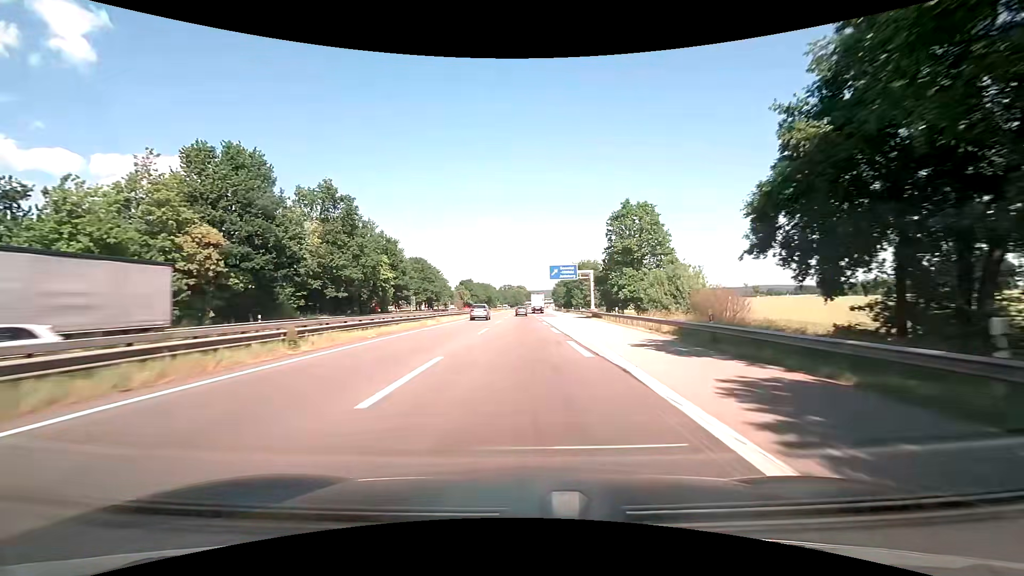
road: motorway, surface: asphalt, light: Day
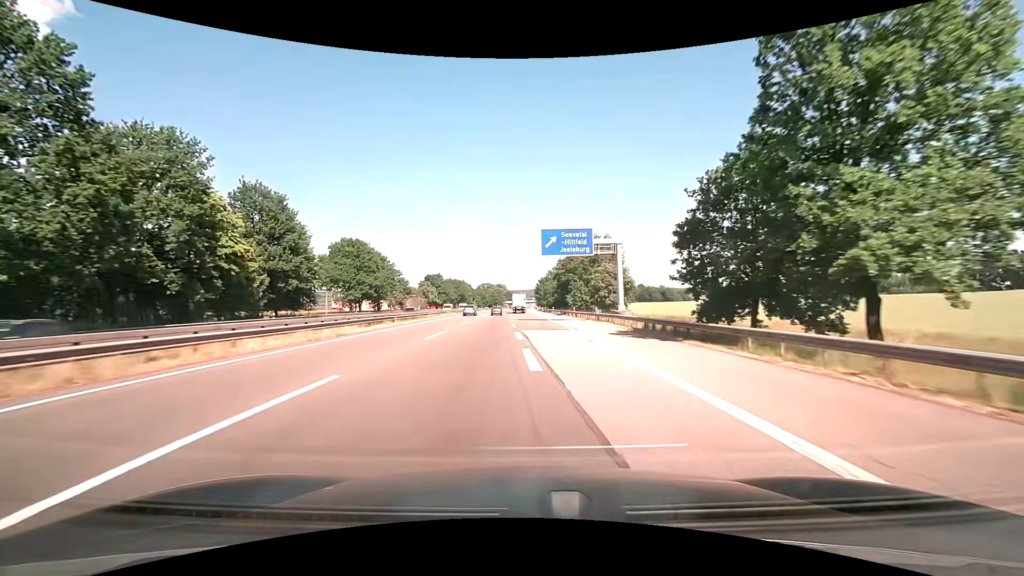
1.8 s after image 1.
(+1.2, +39.5) m; +3°
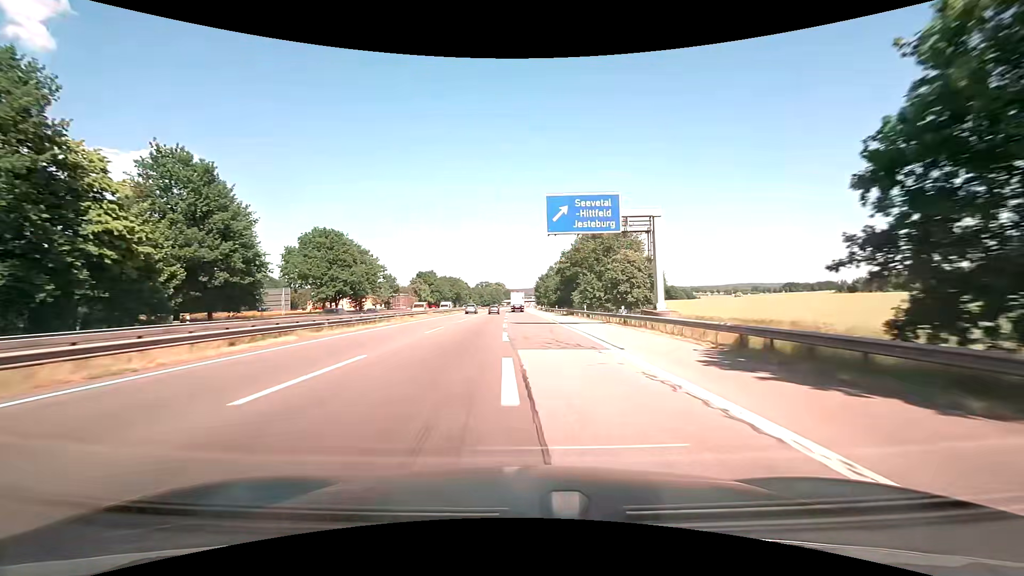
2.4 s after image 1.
(0.0, +13.4) m; 0°
